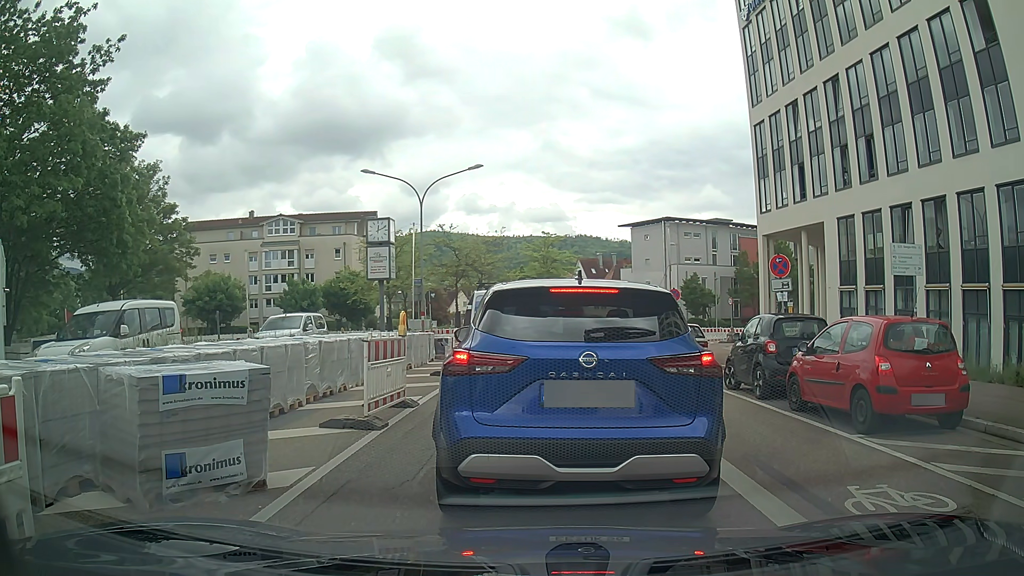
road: tertiary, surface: asphalt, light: Day
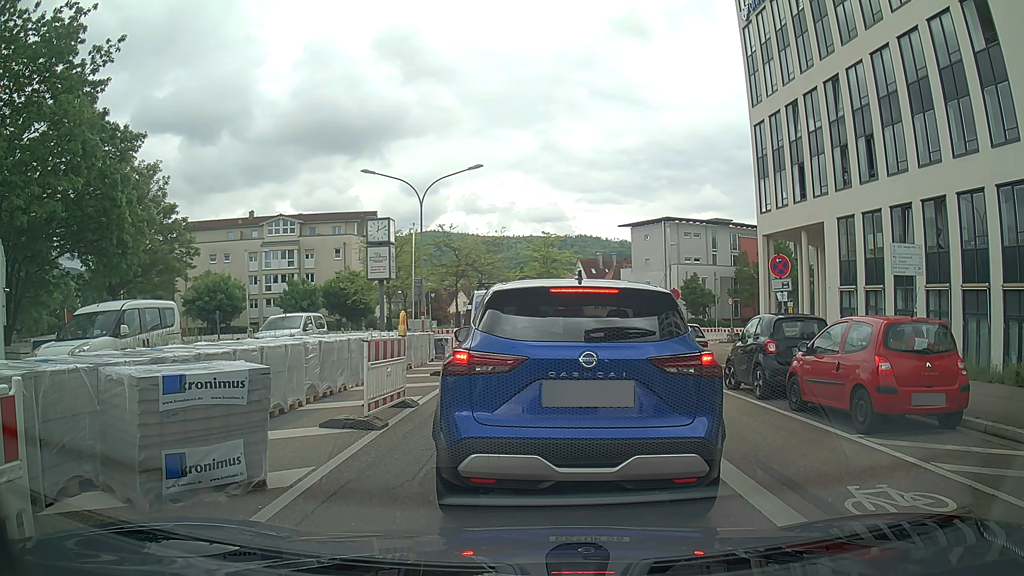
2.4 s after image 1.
(0.0, 0.0) m; 0°
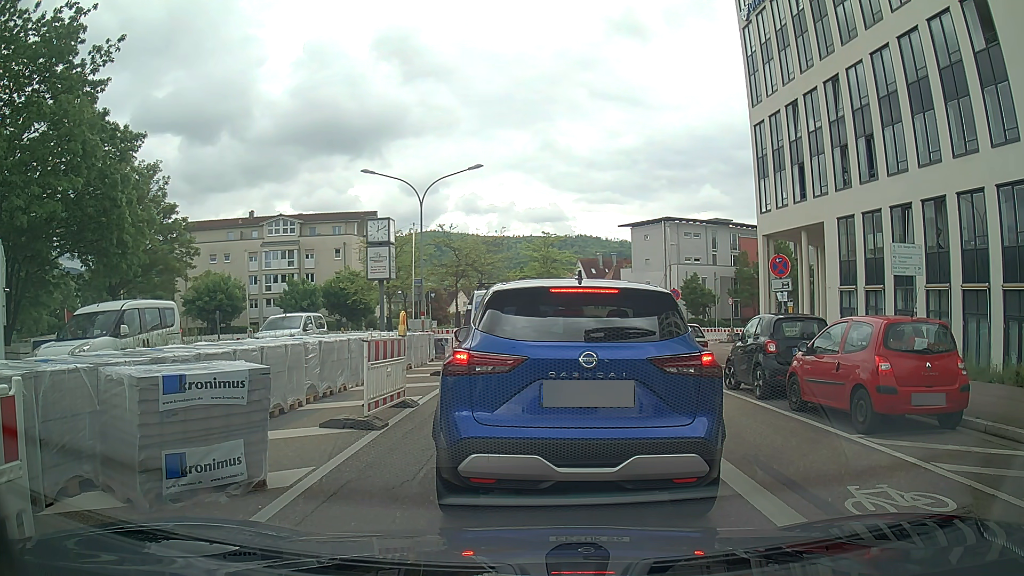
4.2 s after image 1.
(0.0, 0.0) m; 0°
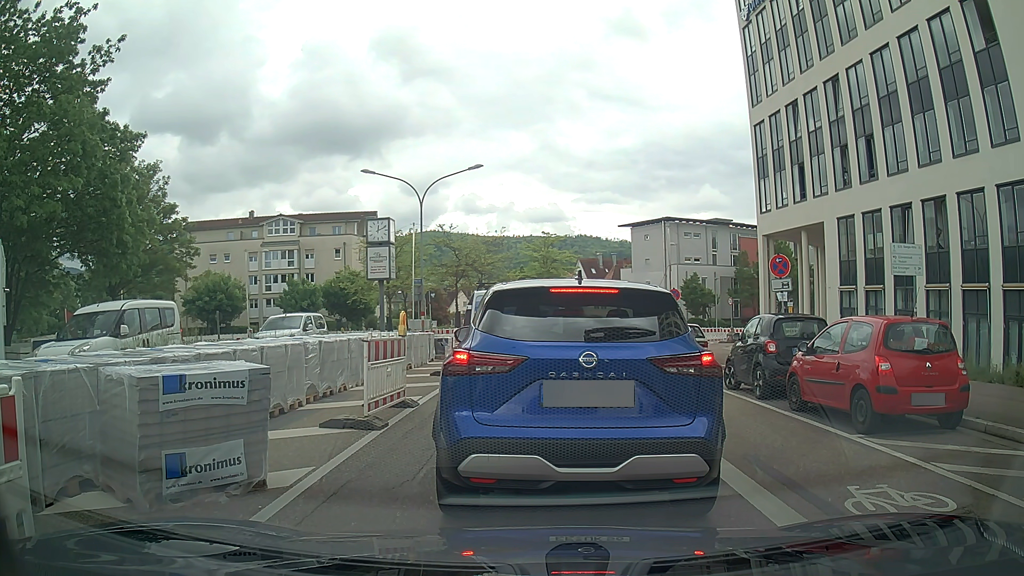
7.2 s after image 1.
(0.0, 0.0) m; 0°
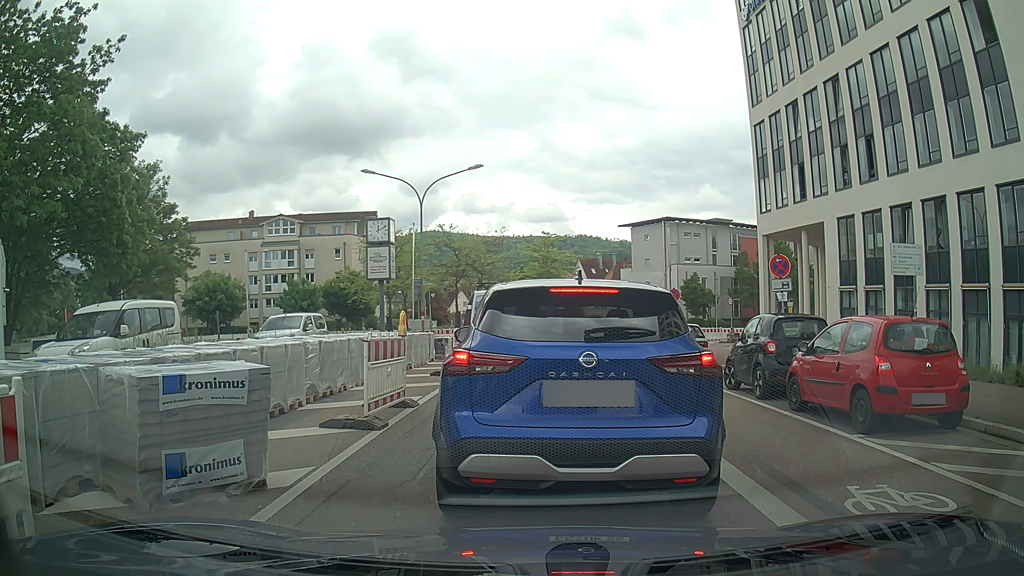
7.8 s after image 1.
(0.0, 0.0) m; 0°
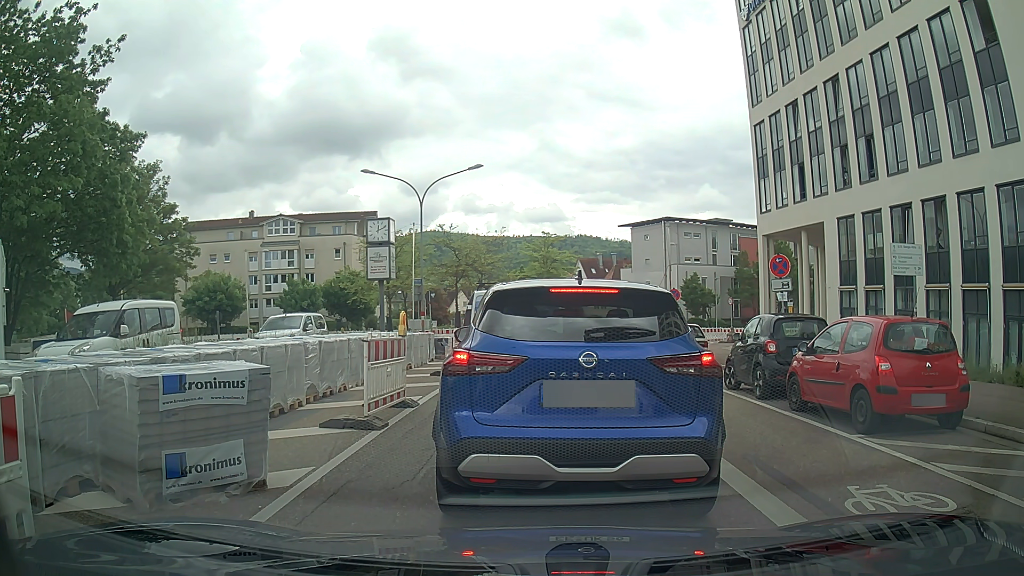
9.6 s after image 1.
(0.0, 0.0) m; 0°
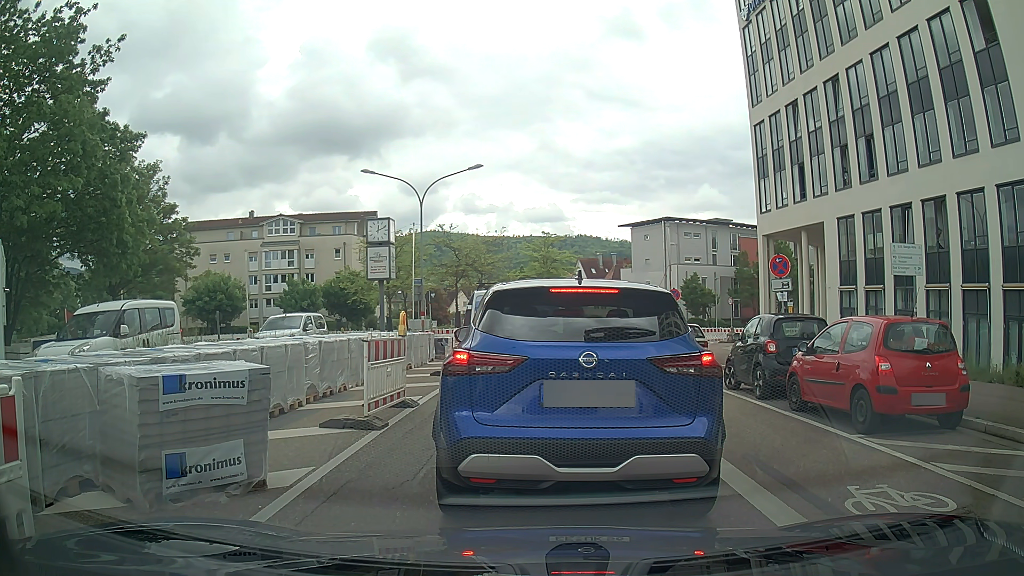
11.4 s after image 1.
(0.0, 0.0) m; 0°
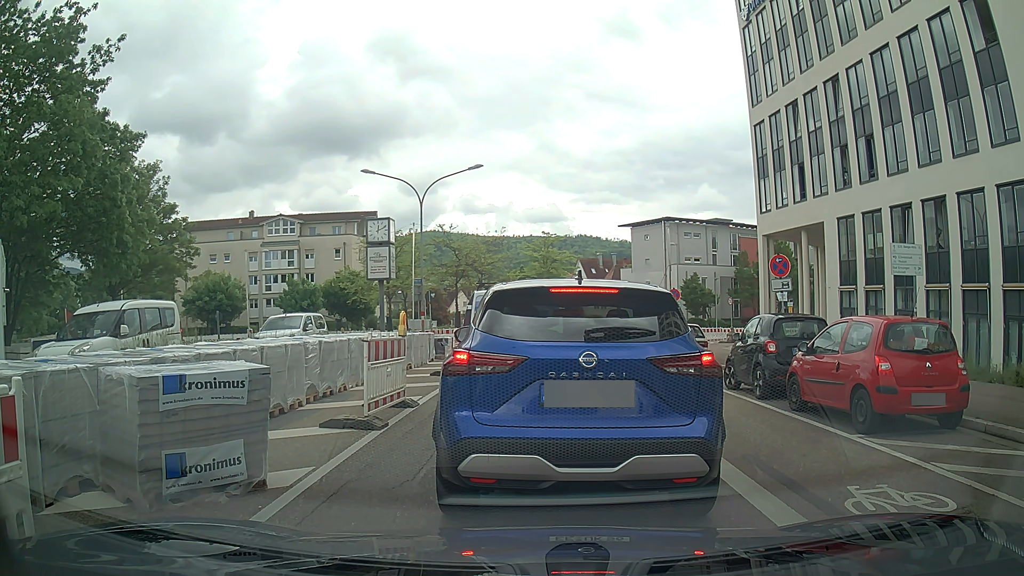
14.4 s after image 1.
(0.0, 0.0) m; 0°
